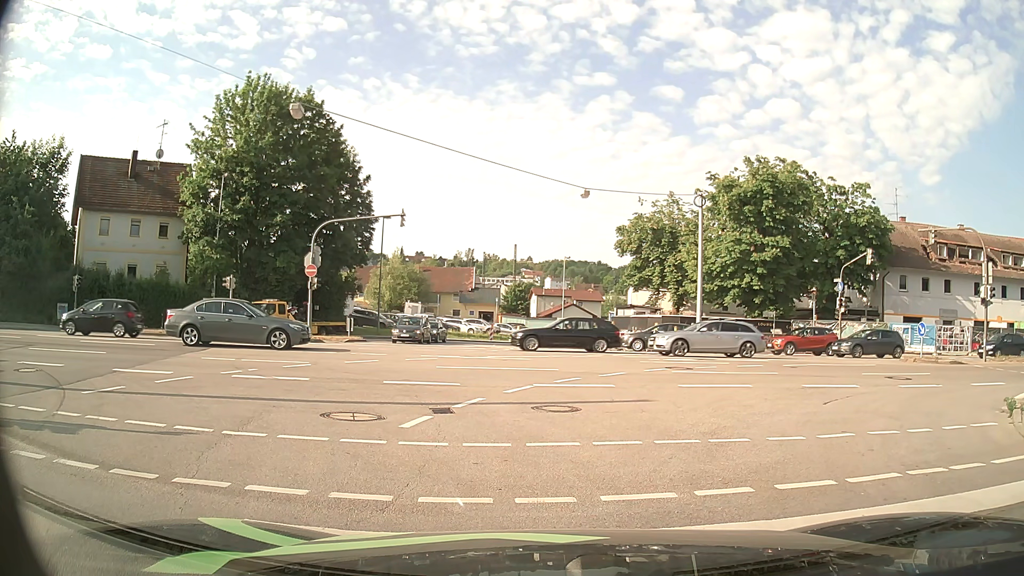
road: primary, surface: asphalt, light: Day
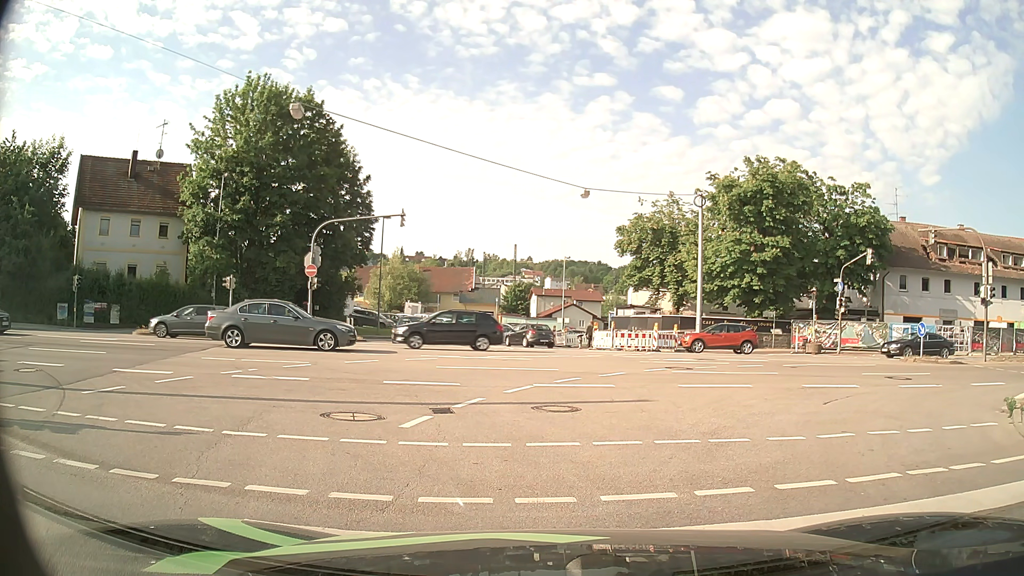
(0.0, 0.0) m; 0°
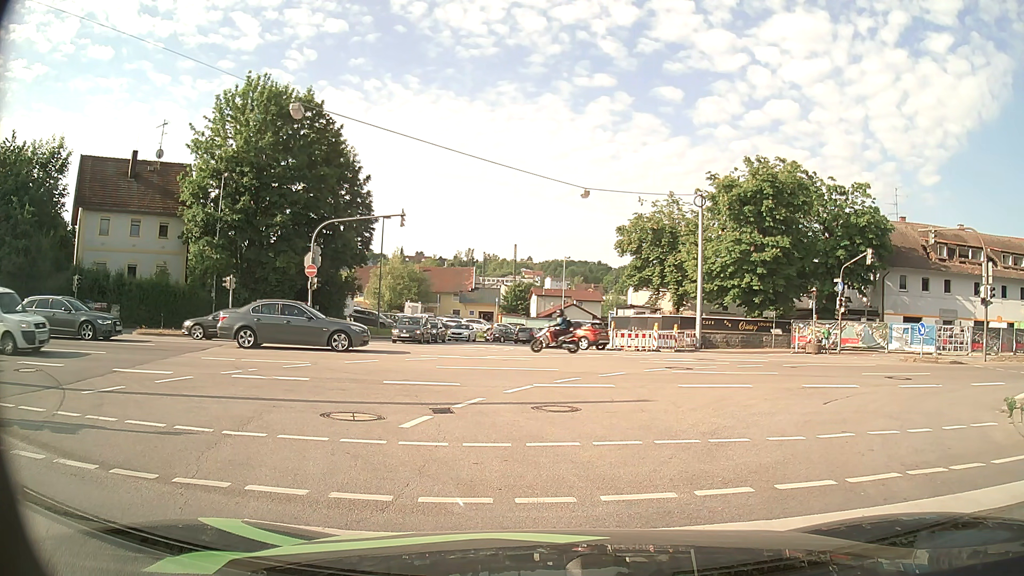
(0.0, 0.0) m; 0°
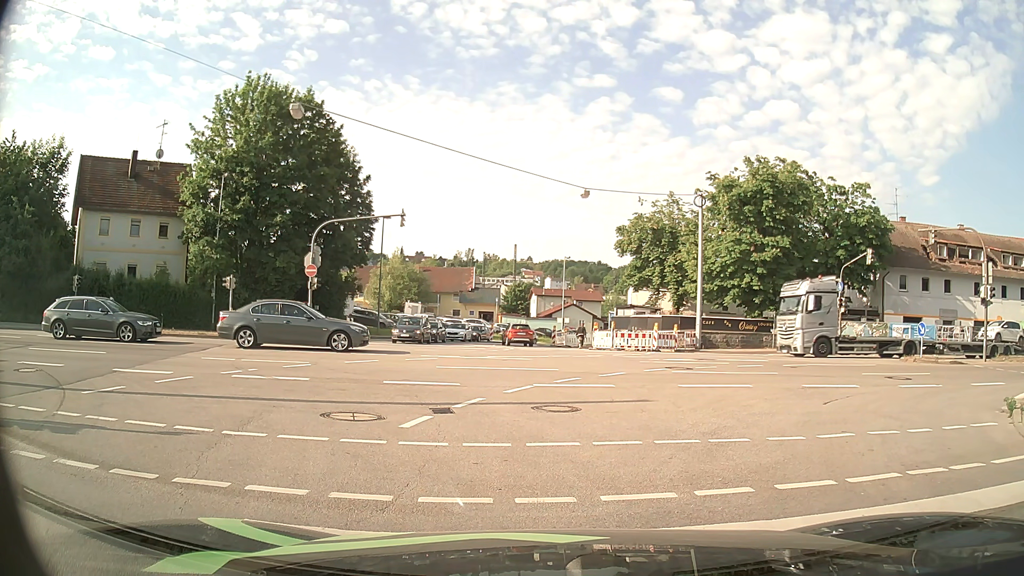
(0.0, 0.0) m; 0°
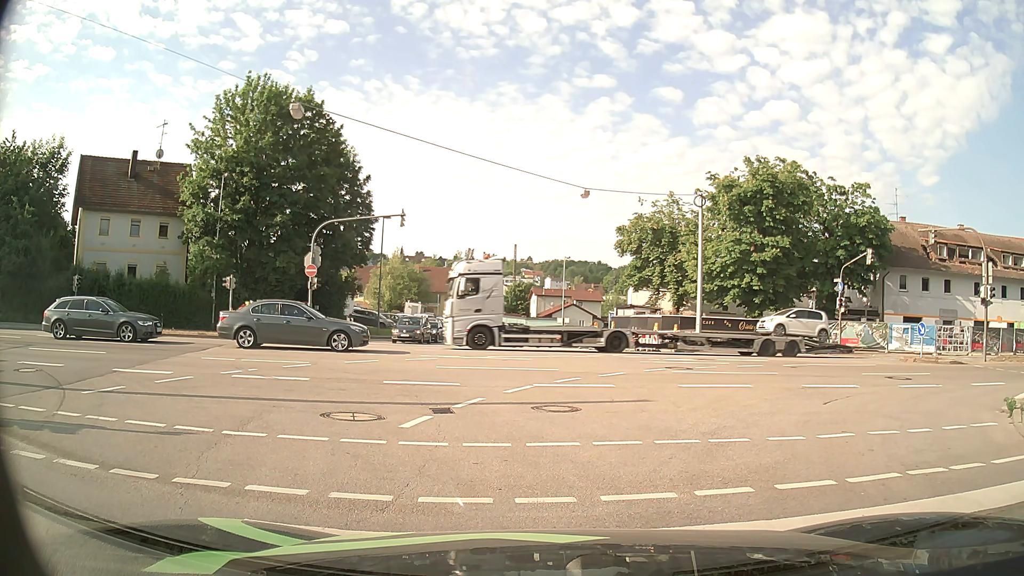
(0.0, 0.0) m; 0°
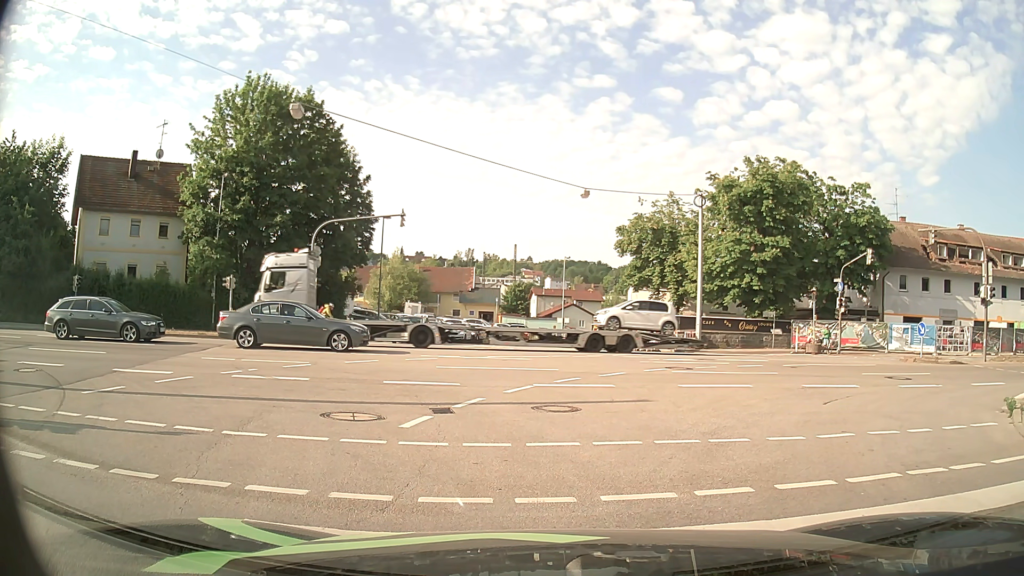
(0.0, 0.0) m; 0°
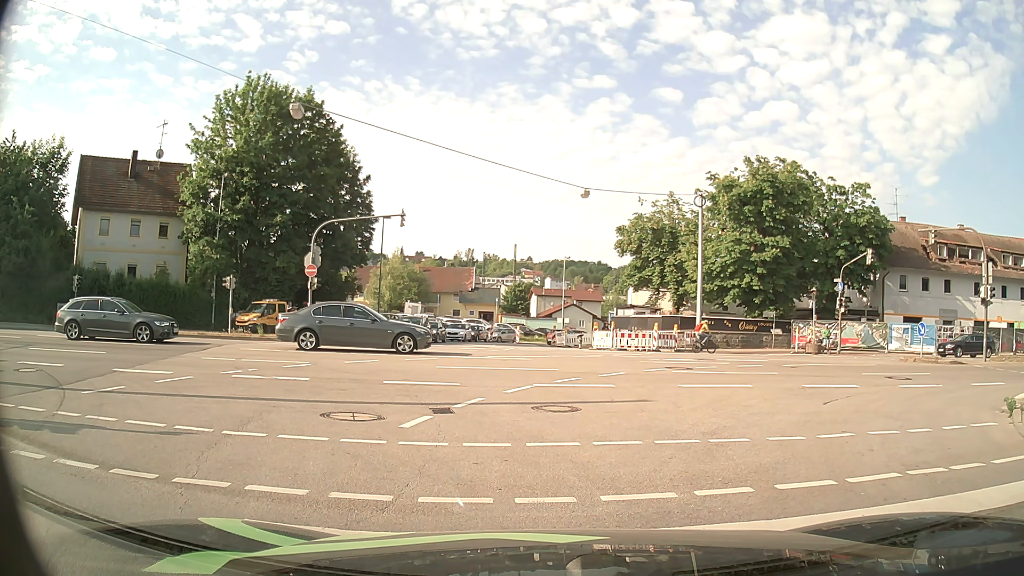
(0.0, 0.0) m; 0°
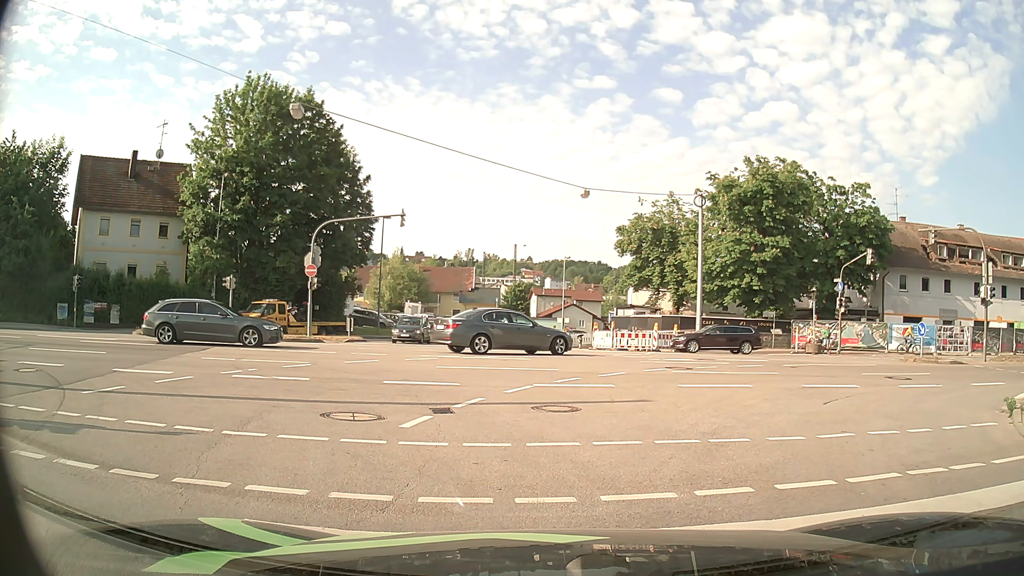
(0.0, 0.0) m; 0°
(0, +10) (0, +20) (-1, +30) (-2, +40) (-4, +50) (-4, +60) (0, +69) (+7, +77) (+14, +84) (+20, +92) m
